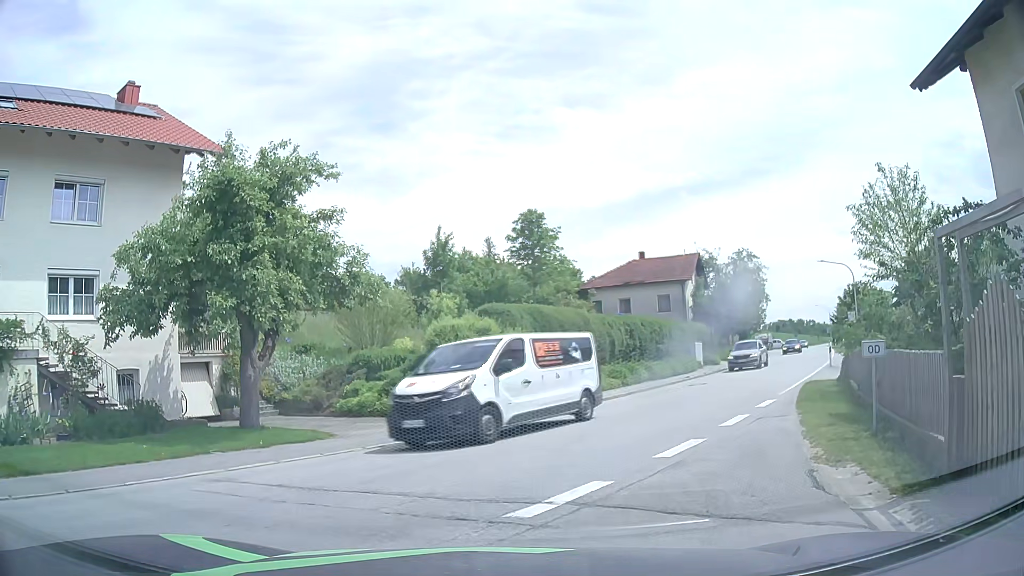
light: Day
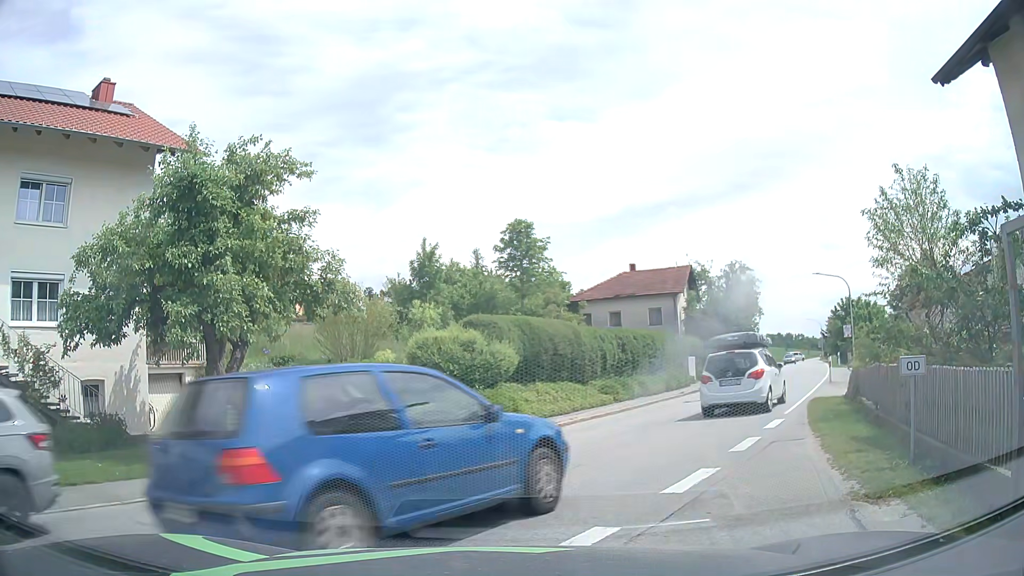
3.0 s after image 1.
(0.0, +1.2) m; +1°
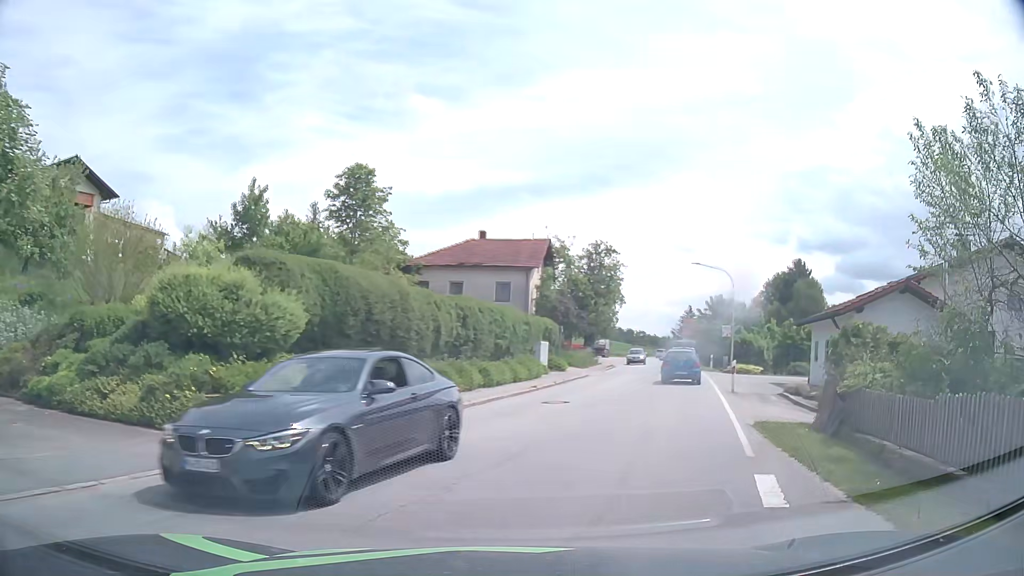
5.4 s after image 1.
(+0.6, +7.5) m; +12°
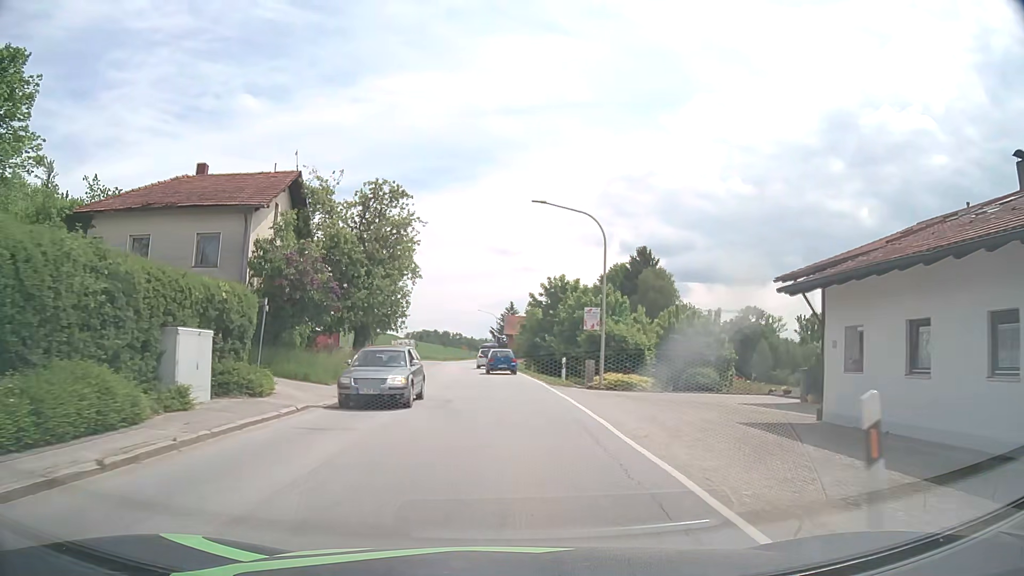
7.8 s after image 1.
(+4.9, +19.7) m; +18°
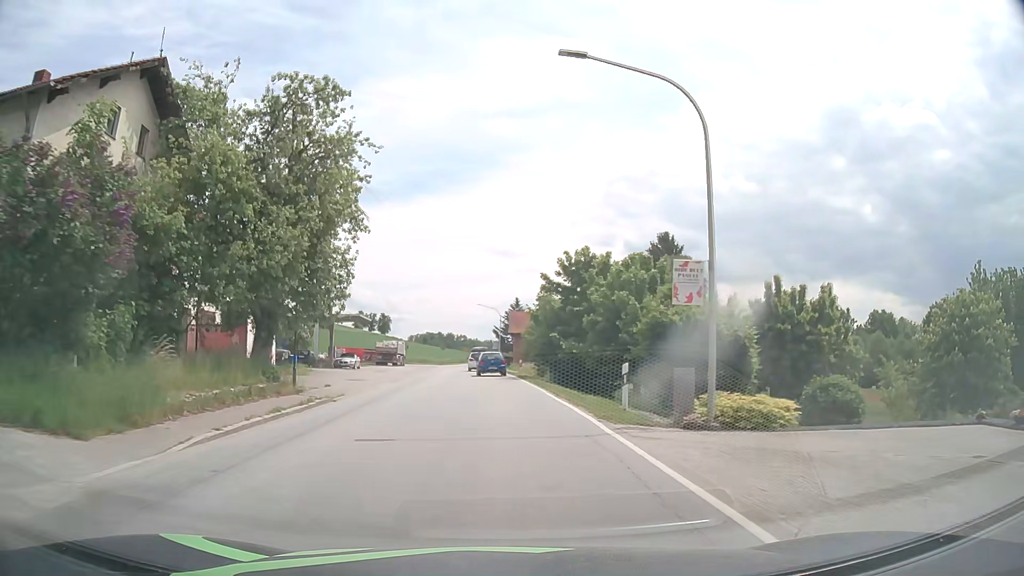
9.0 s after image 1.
(-0.1, +14.3) m; -1°
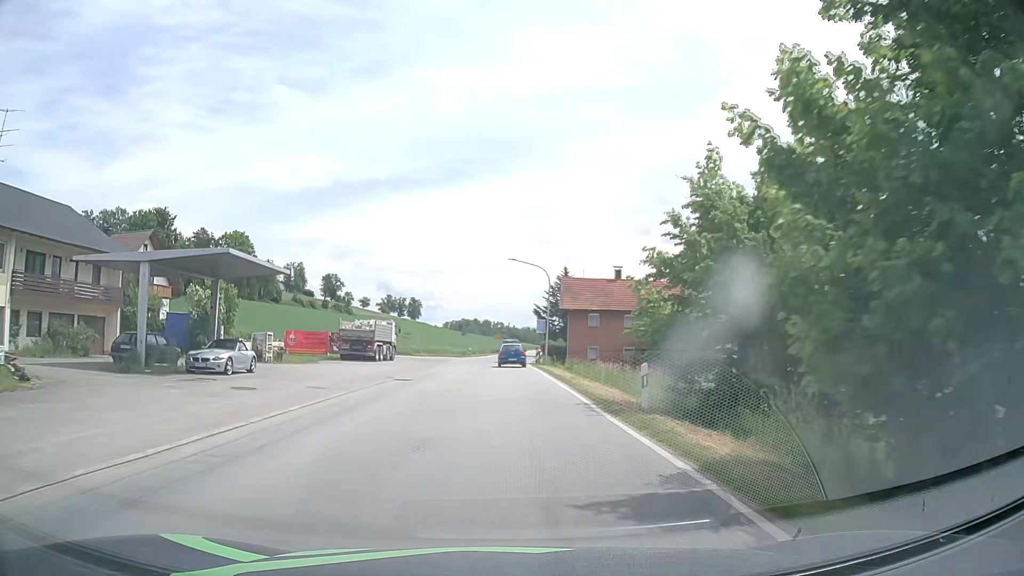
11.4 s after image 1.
(-1.0, +31.4) m; -4°
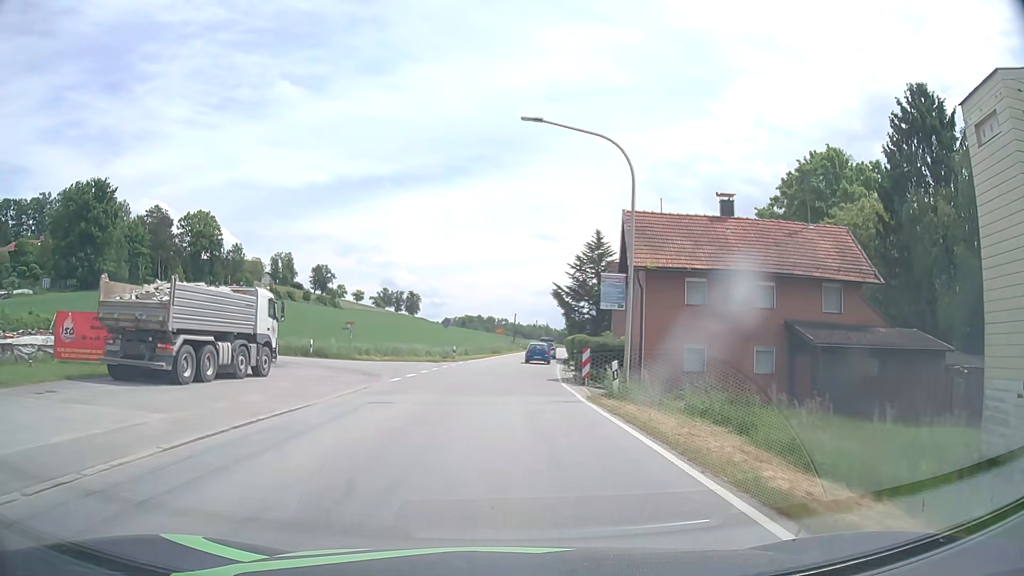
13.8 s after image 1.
(0.0, +28.9) m; 0°
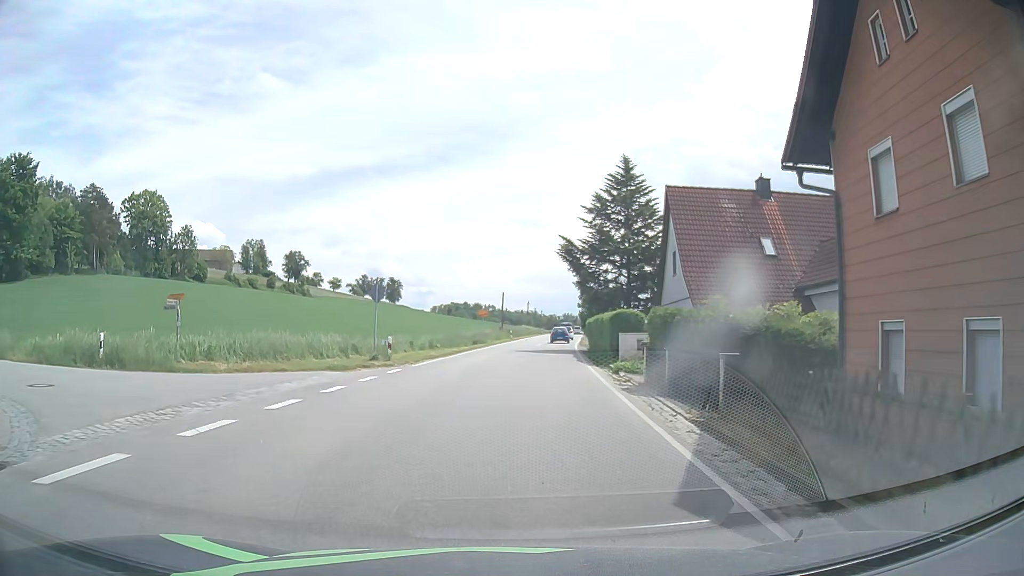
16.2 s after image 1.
(+0.1, +22.0) m; +1°
